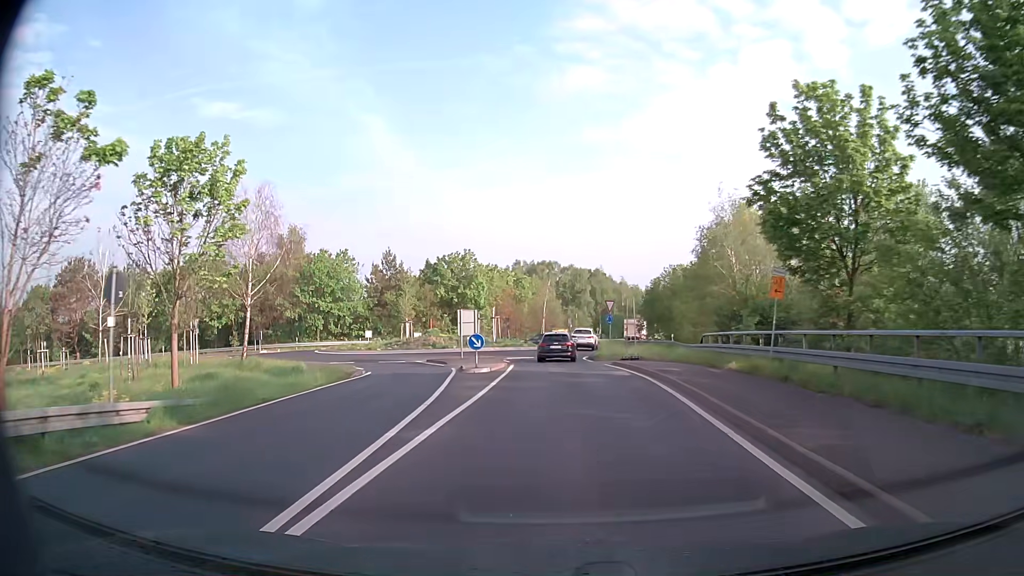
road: secondary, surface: asphalt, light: Day
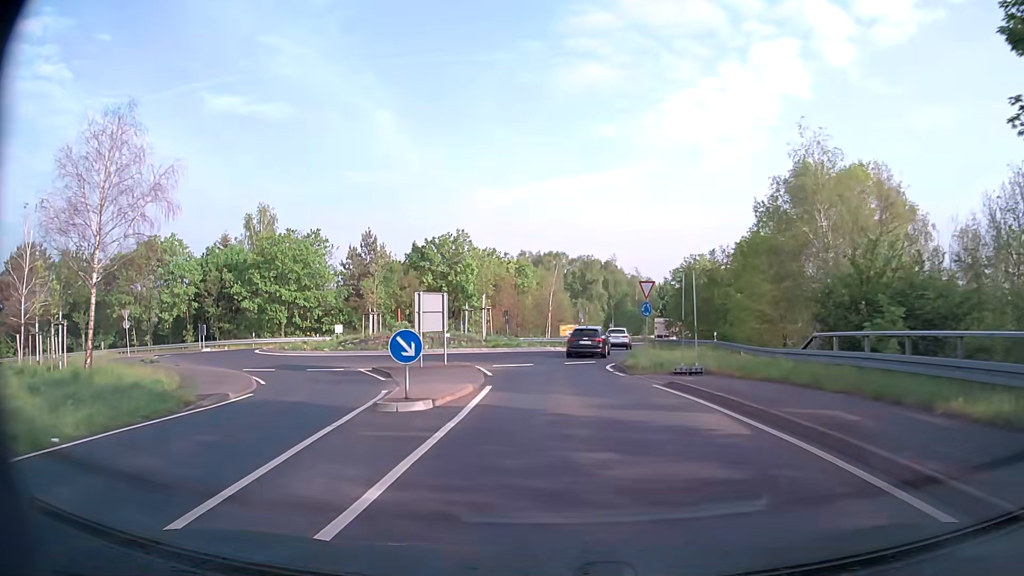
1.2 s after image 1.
(-0.1, +12.4) m; 0°
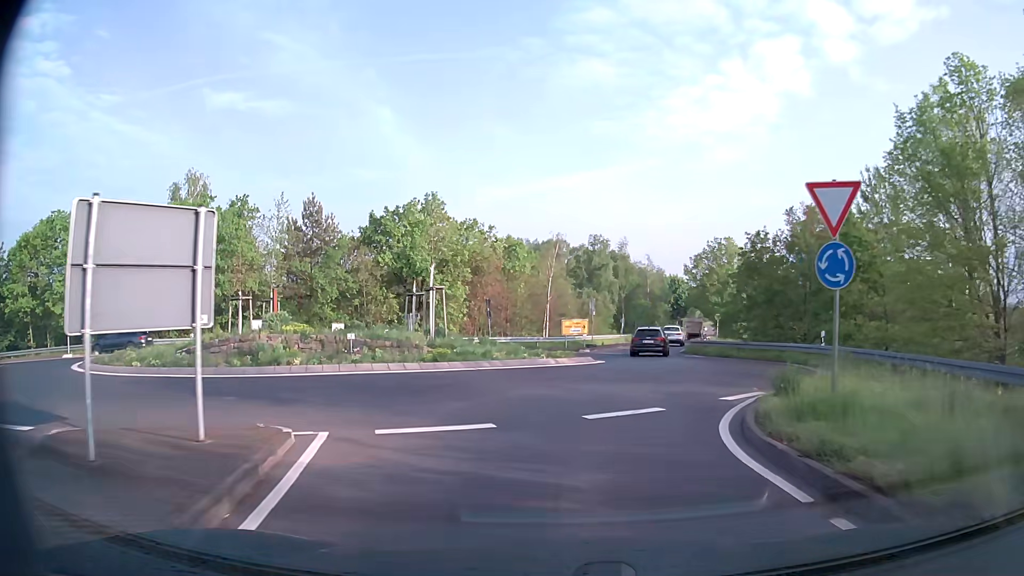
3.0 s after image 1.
(-0.2, +17.3) m; -1°
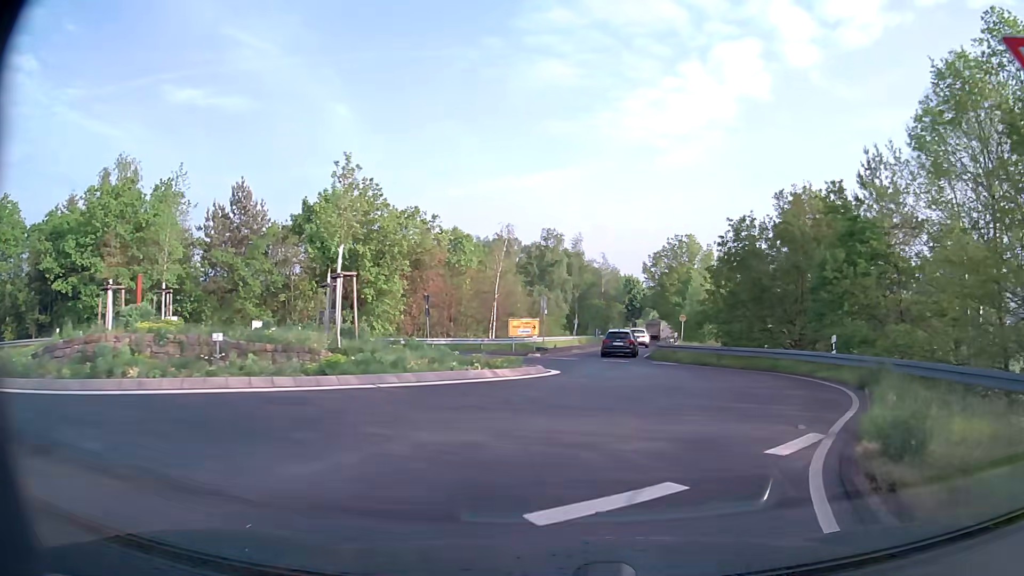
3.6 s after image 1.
(+0.2, +5.3) m; +4°
